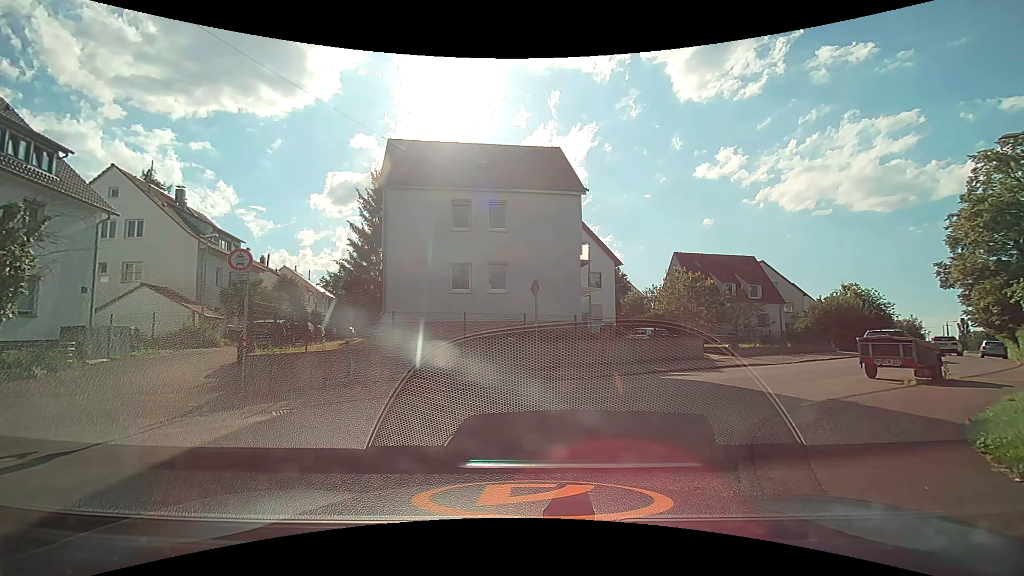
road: residential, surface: asphalt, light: Day
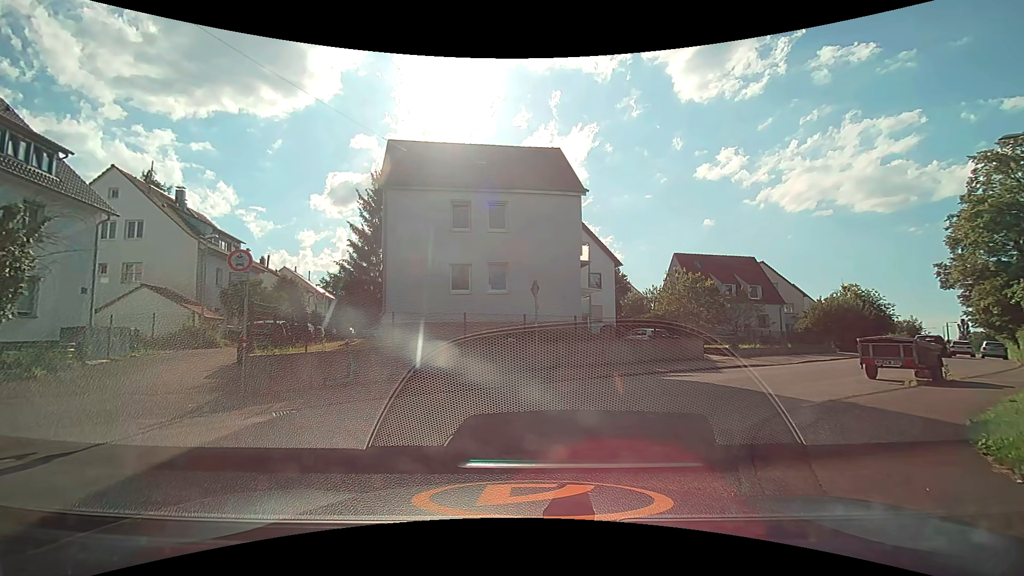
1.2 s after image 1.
(0.0, 0.0) m; 0°
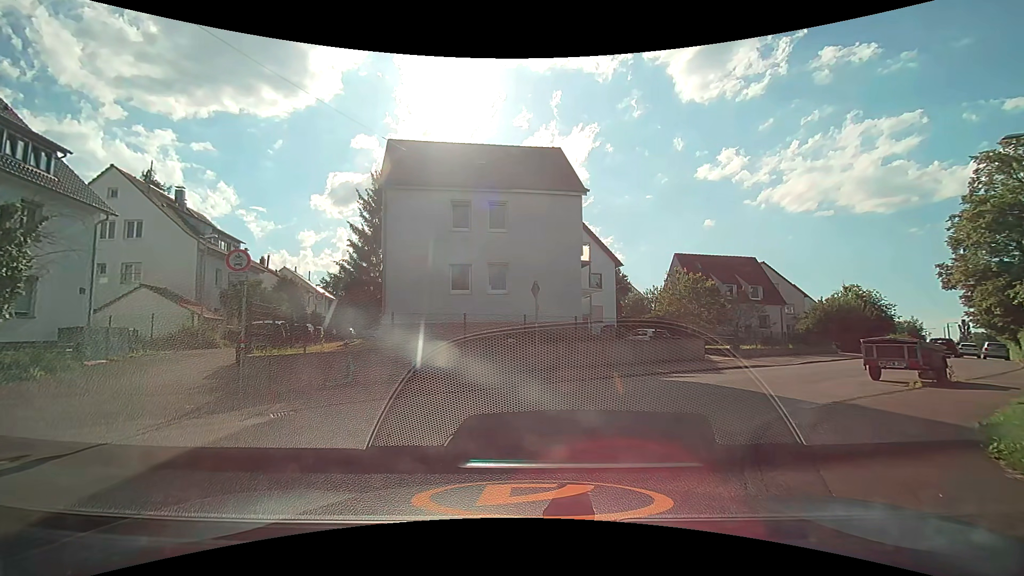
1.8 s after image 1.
(0.0, +0.1) m; 0°
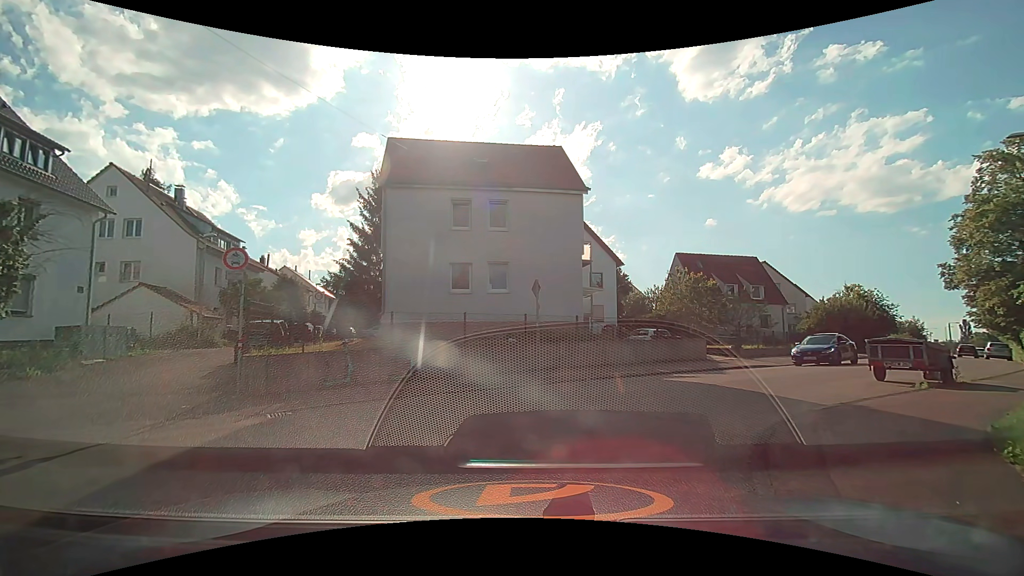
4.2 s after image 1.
(0.0, +0.2) m; 0°
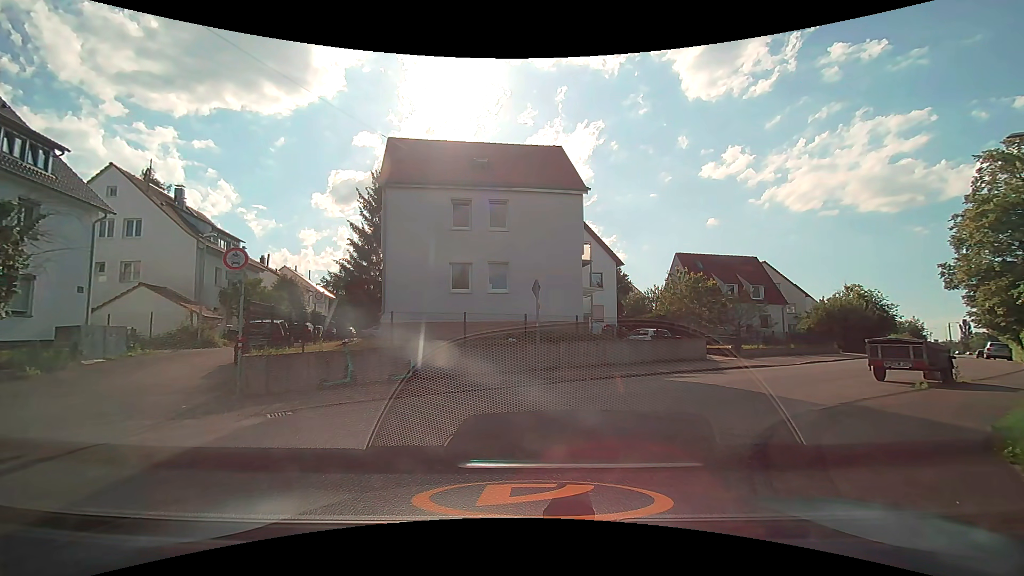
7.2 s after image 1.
(0.0, 0.0) m; 0°
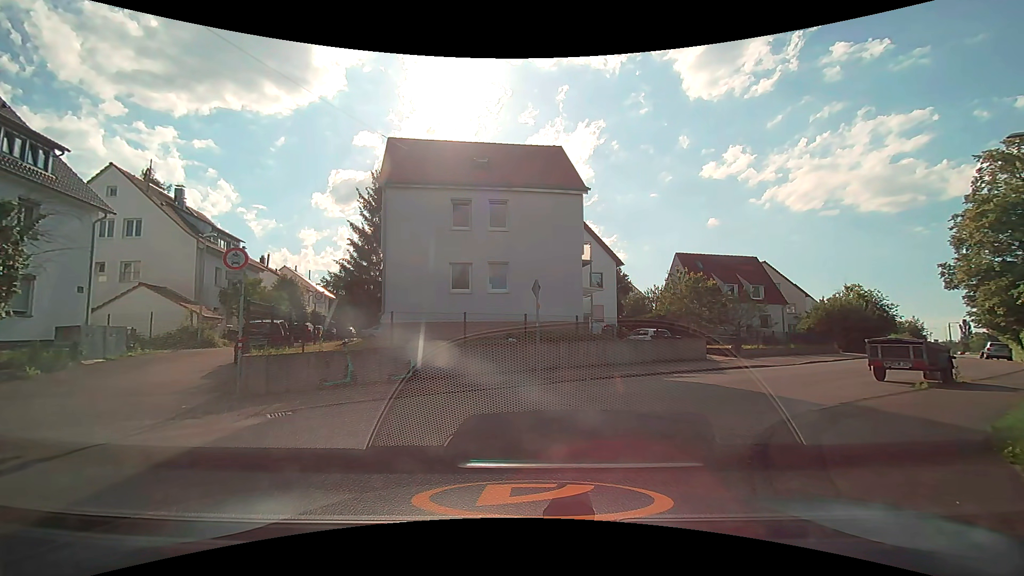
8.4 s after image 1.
(0.0, 0.0) m; 0°
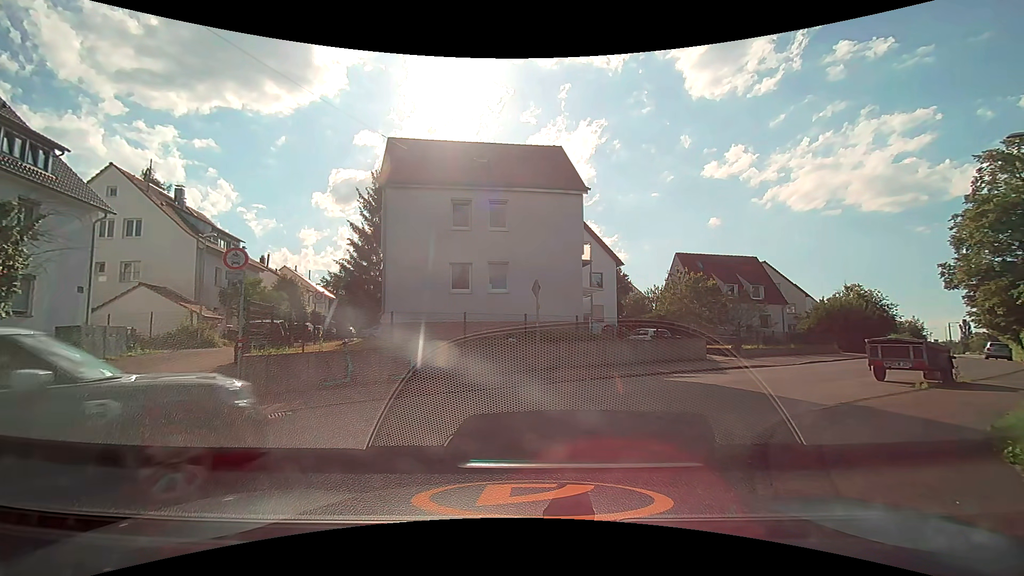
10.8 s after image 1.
(0.0, 0.0) m; 0°
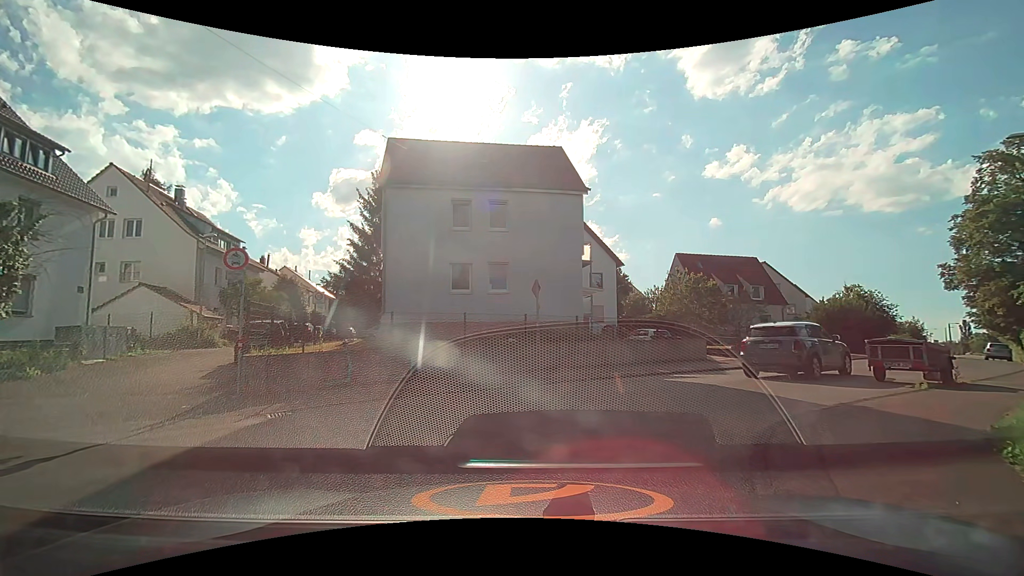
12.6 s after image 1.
(0.0, 0.0) m; 0°
(+1, +10) (+7, +18) (+14, +24) (+21, +32) (+28, +39) (+34, +47) (+41, +54) (+48, +61) (+55, +69) (+61, +76) m
